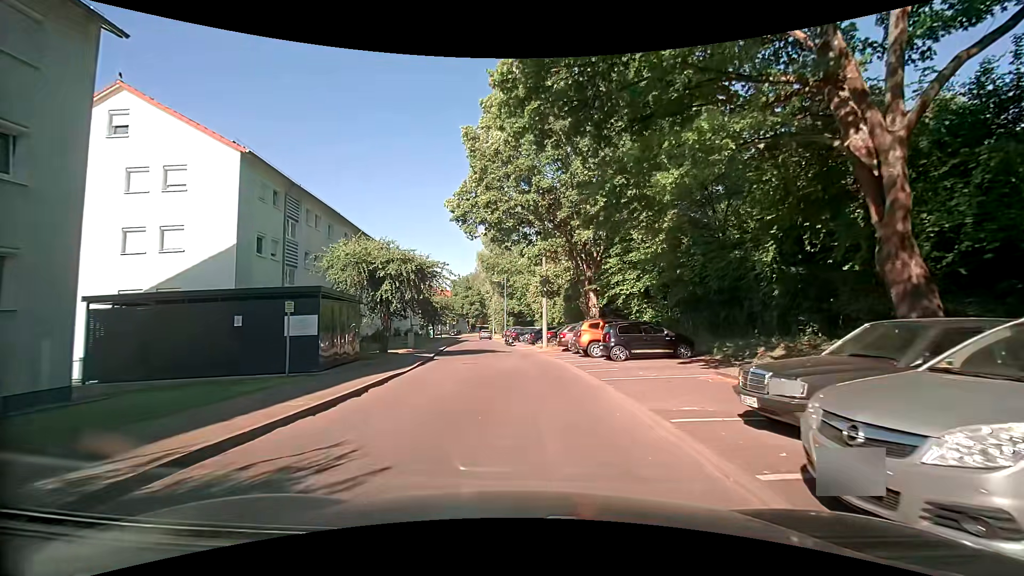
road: residential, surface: asphalt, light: Day
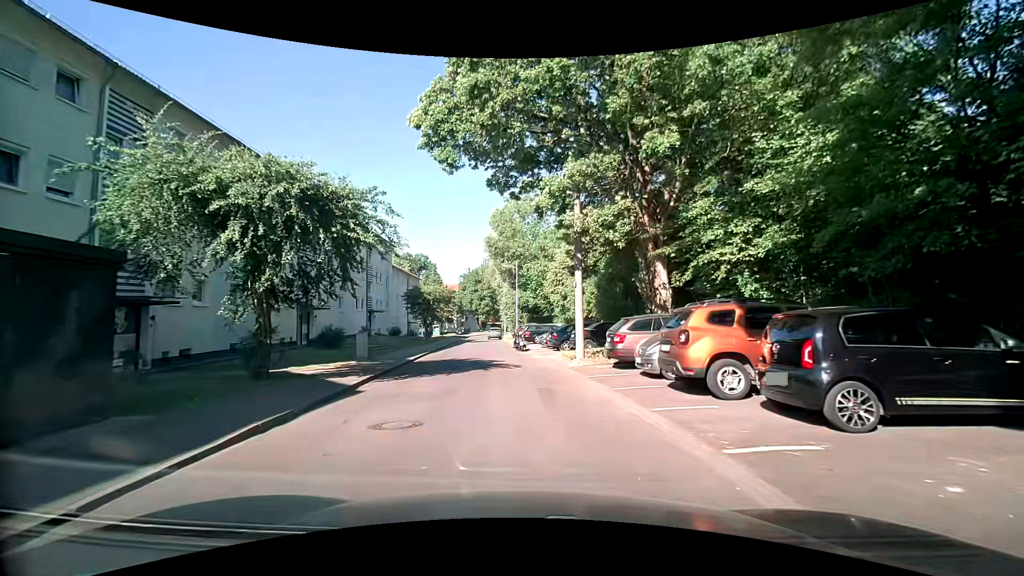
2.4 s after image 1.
(-0.1, +12.7) m; -3°
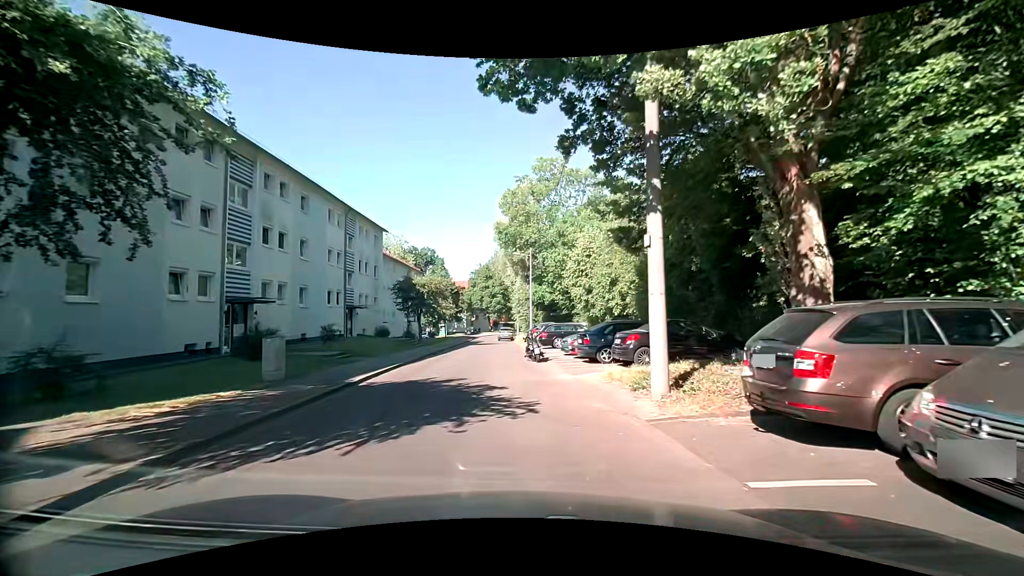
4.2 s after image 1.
(+0.1, +8.5) m; -1°
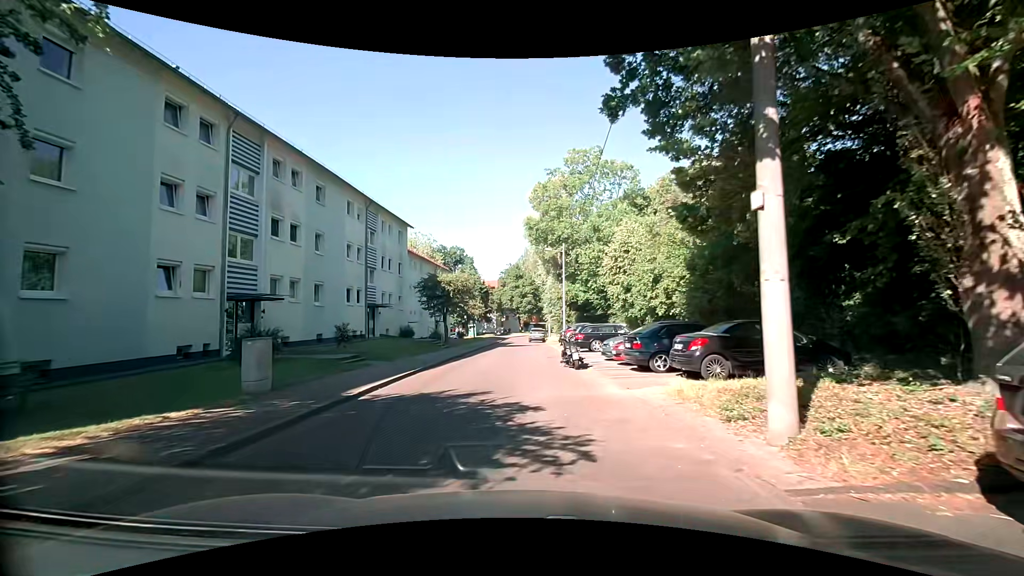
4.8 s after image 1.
(-0.1, +2.6) m; -3°
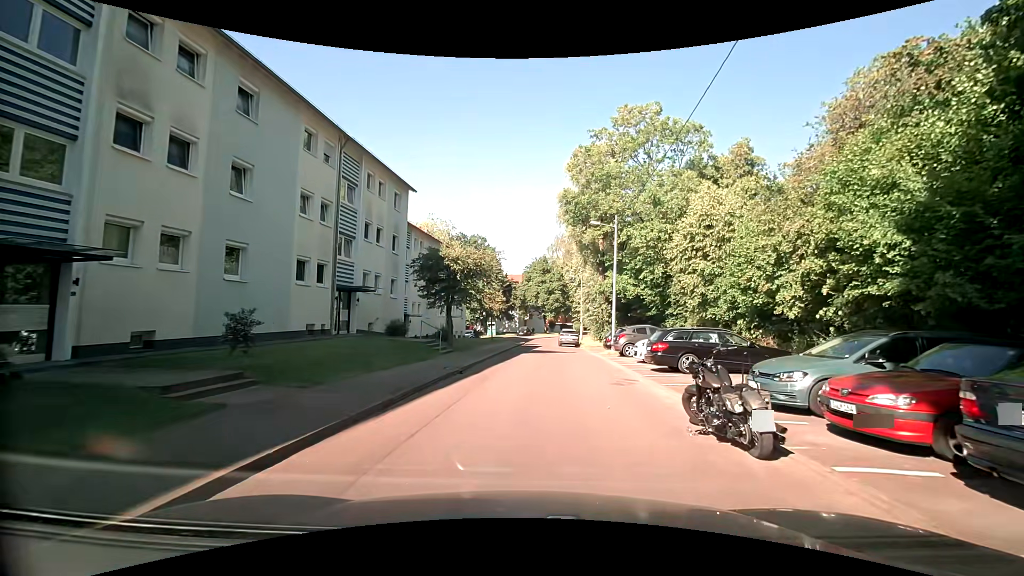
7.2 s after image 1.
(-0.6, +10.5) m; -2°
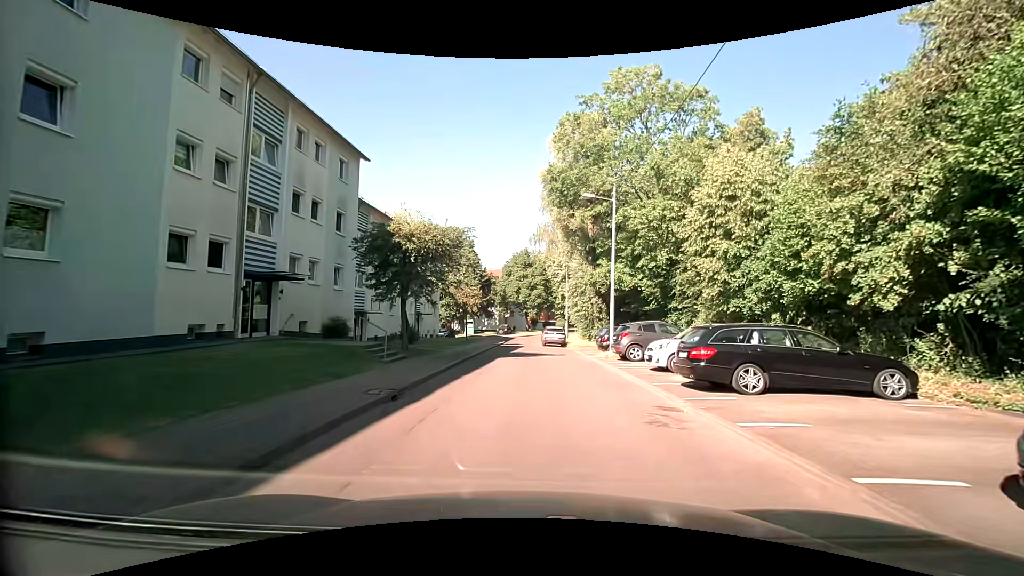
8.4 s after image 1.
(+0.1, +5.7) m; +2°
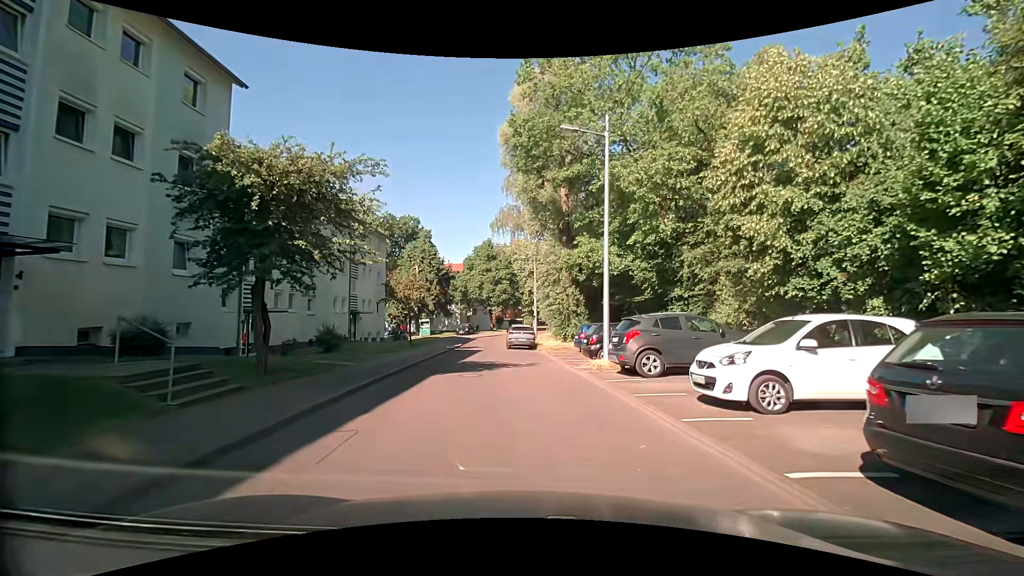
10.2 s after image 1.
(+0.3, +8.1) m; +3°
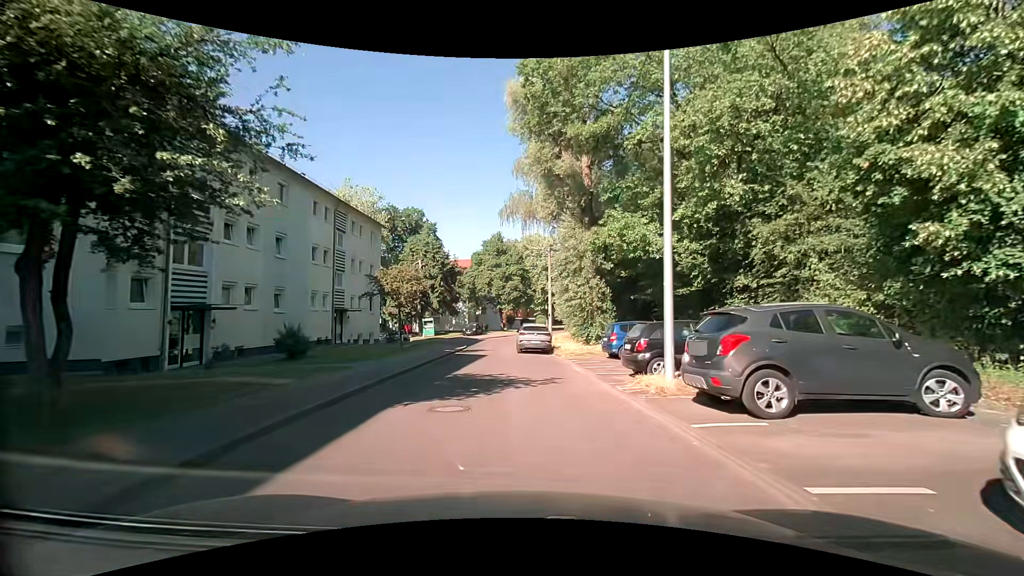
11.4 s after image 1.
(-0.1, +5.6) m; -2°
